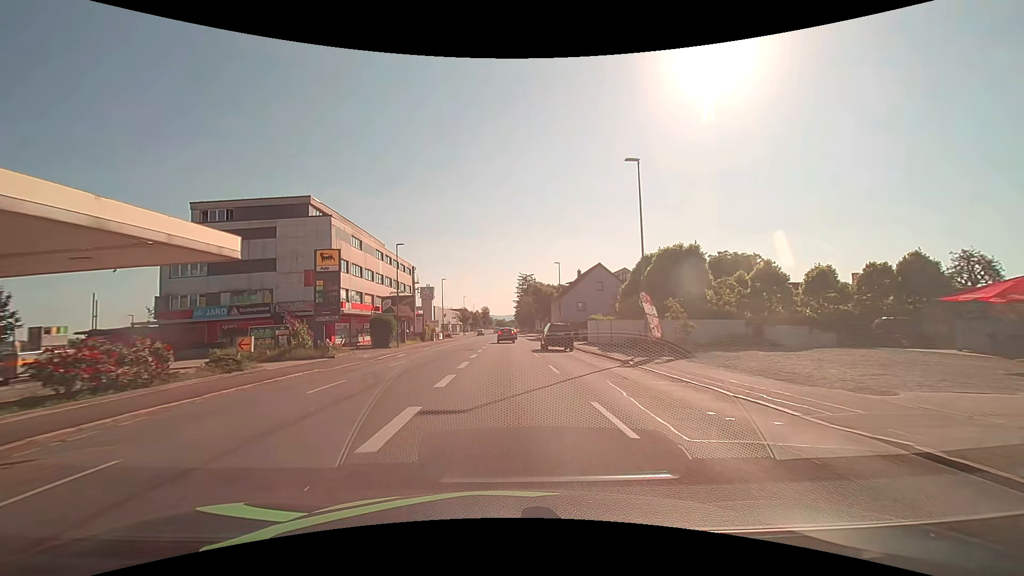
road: tertiary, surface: asphalt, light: Day
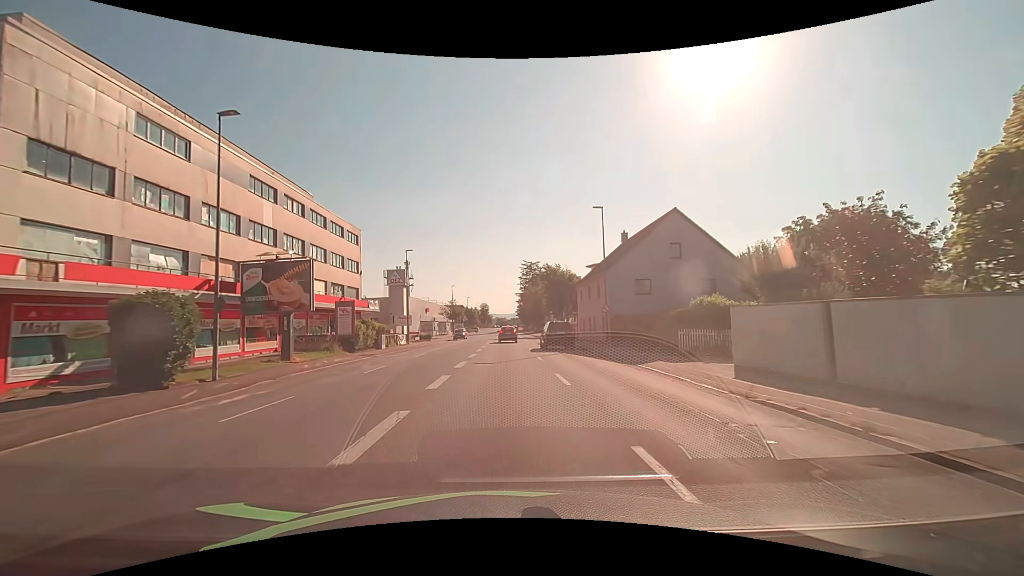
(0.0, +30.7) m; 0°
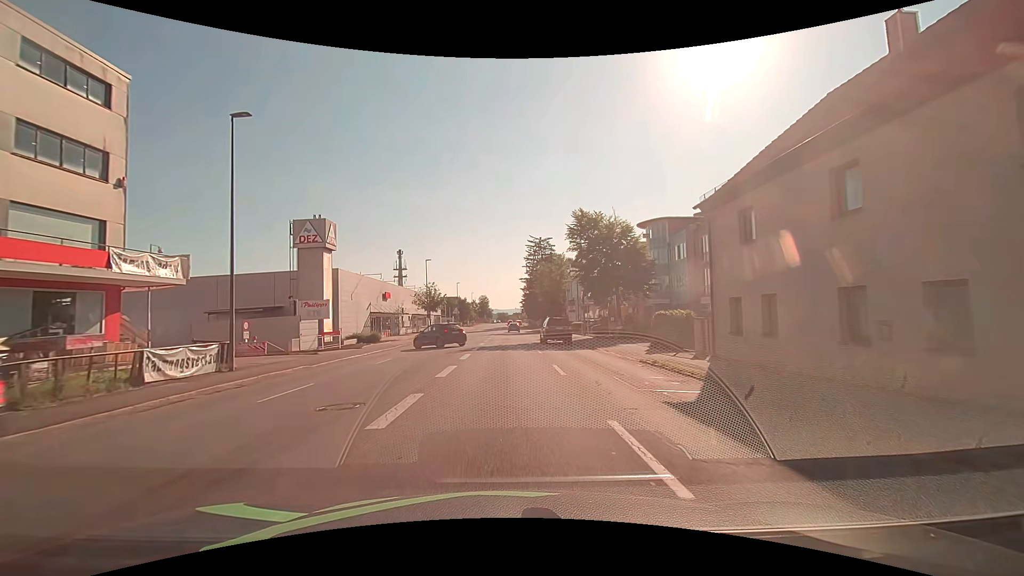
(0.0, +34.3) m; 0°
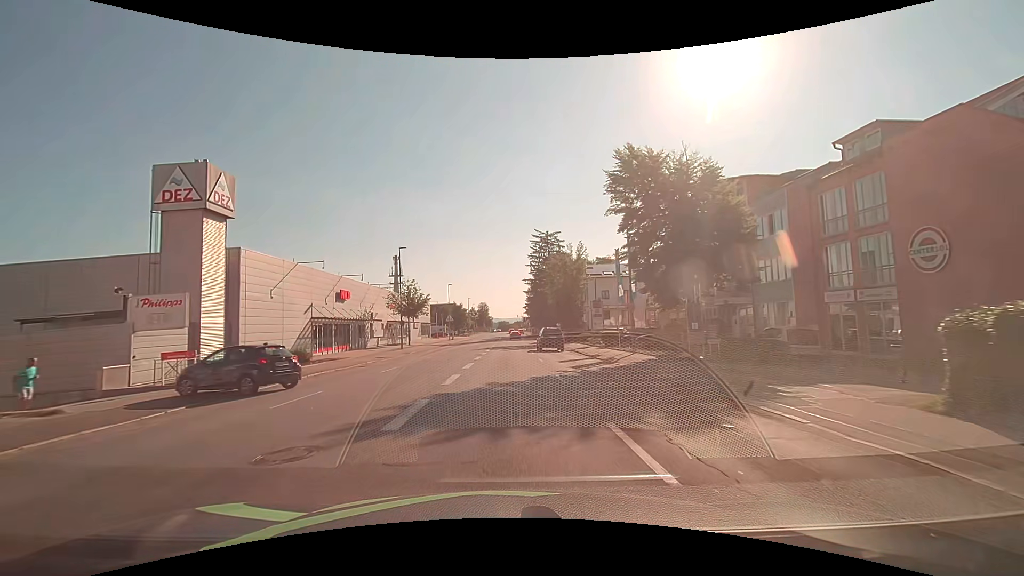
(+0.1, +17.7) m; 0°
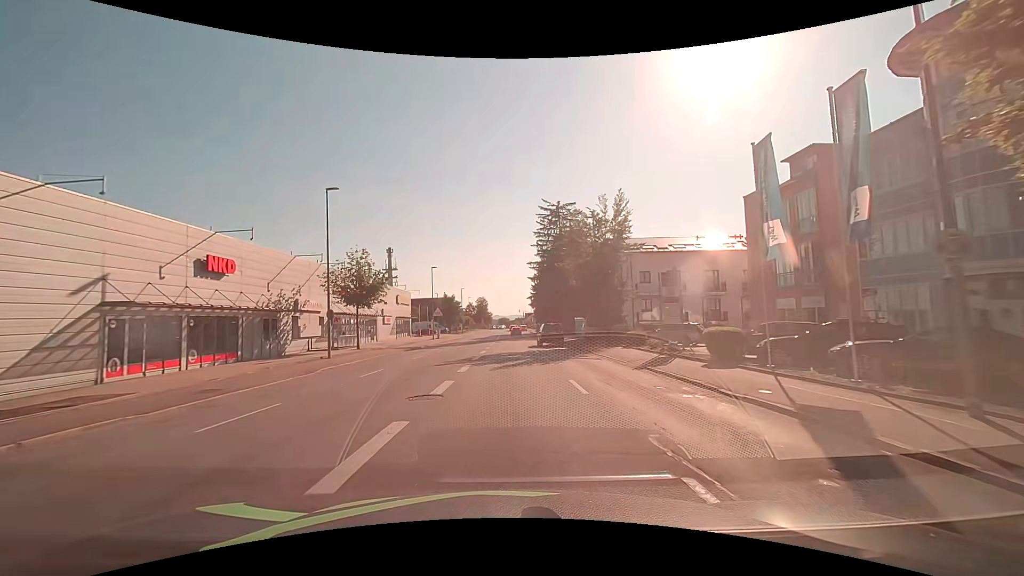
(-0.1, +21.0) m; -1°
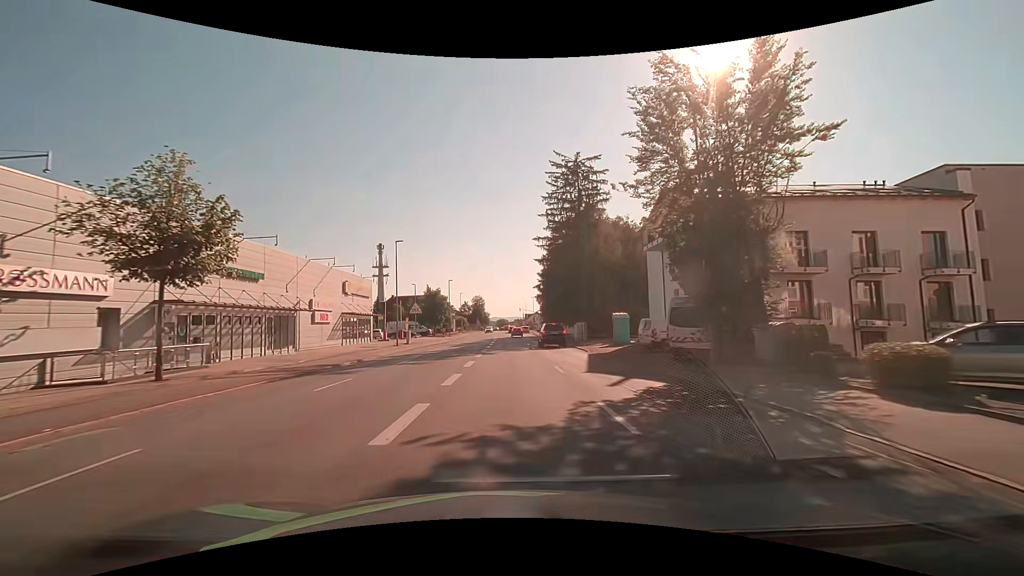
(+0.1, +22.3) m; 0°
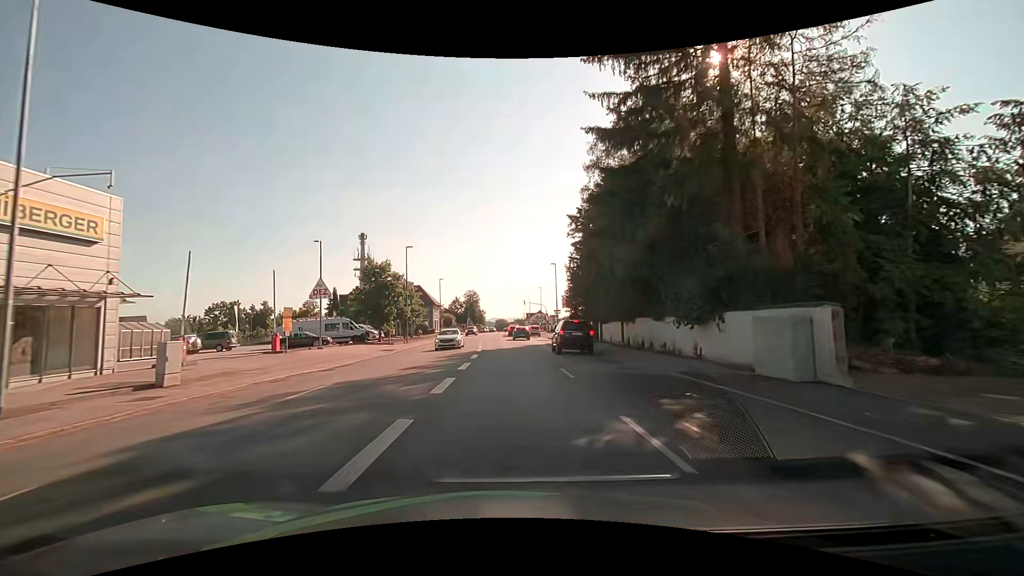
(+0.1, +37.8) m; 0°
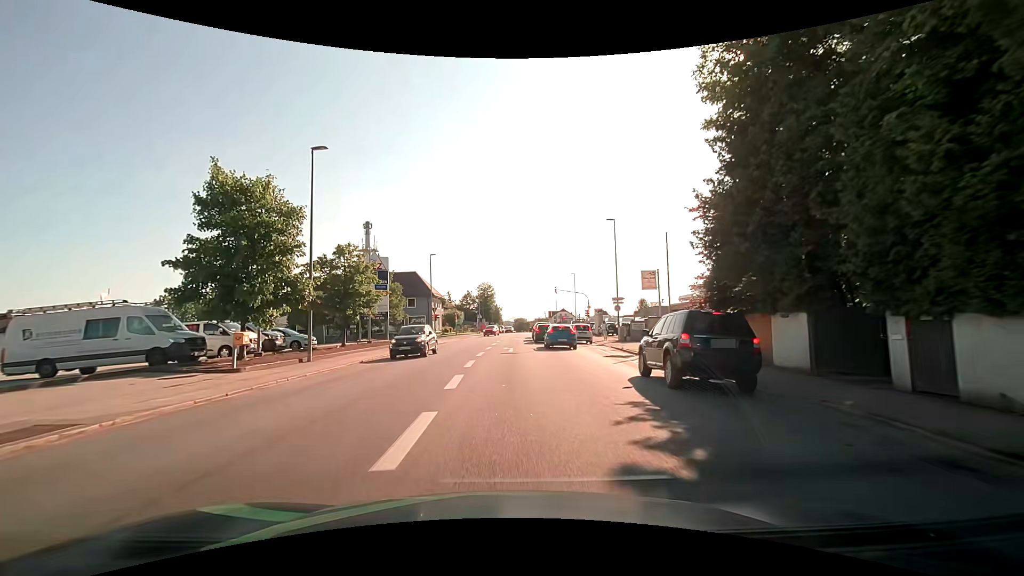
(-0.4, +29.5) m; -2°
(0, +10) (0, +20) (0, +30) (0, +40) (0, +50) (+1, +60) (+1, +70) (-4, +78) (-13, +80) (-23, +80) m
